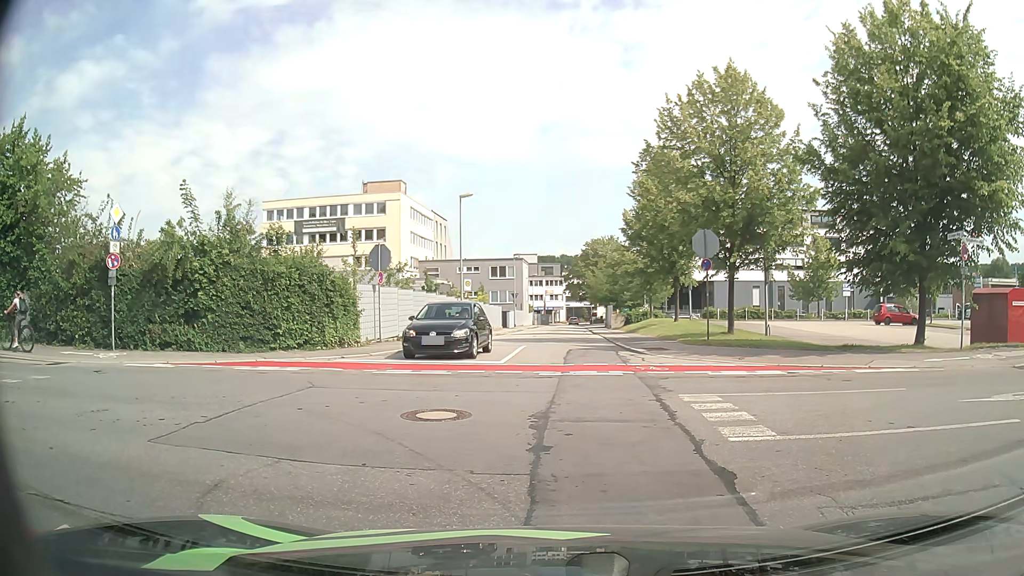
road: residential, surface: asphalt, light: Day
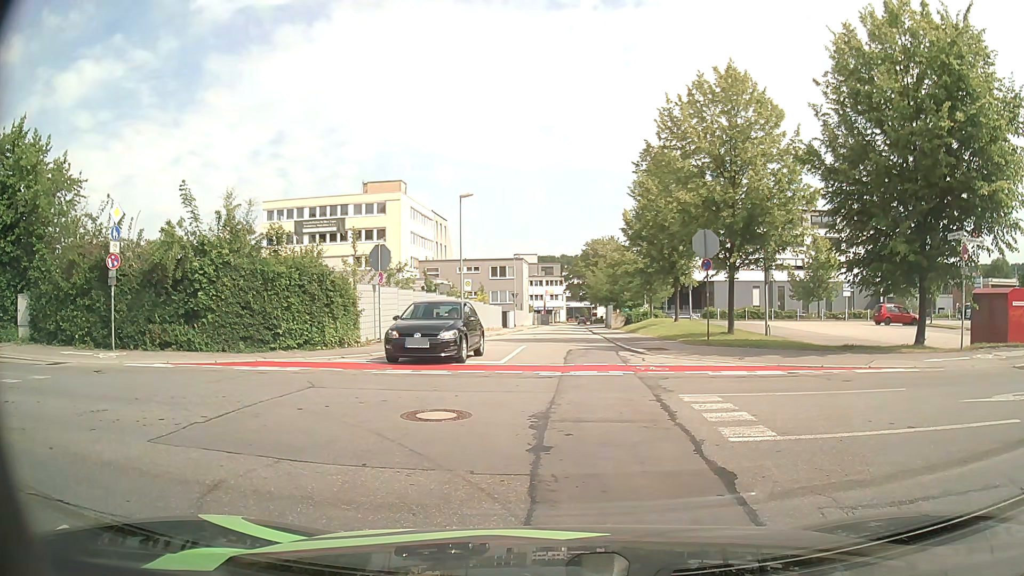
(0.0, +0.1) m; 0°
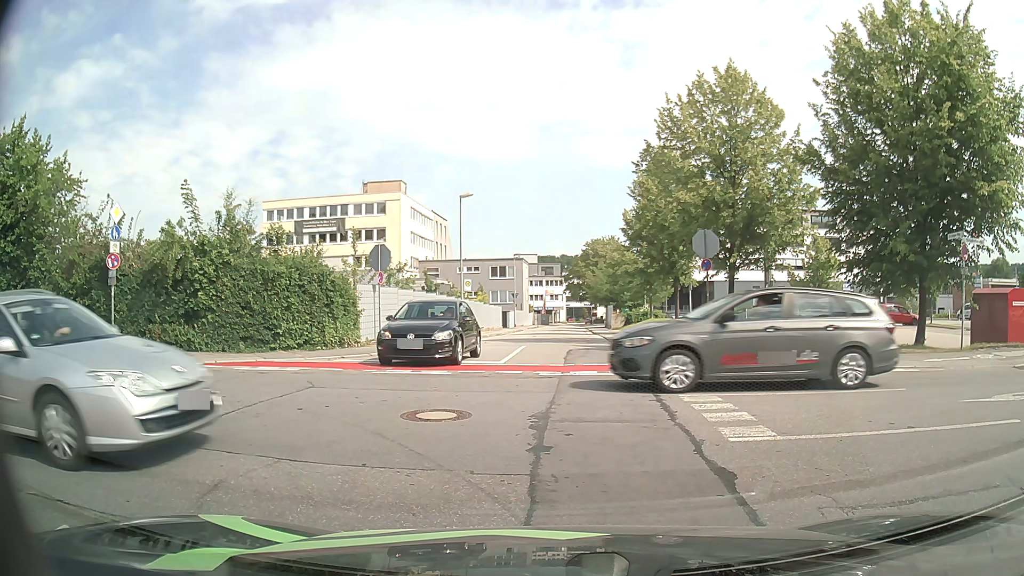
(0.0, 0.0) m; 0°
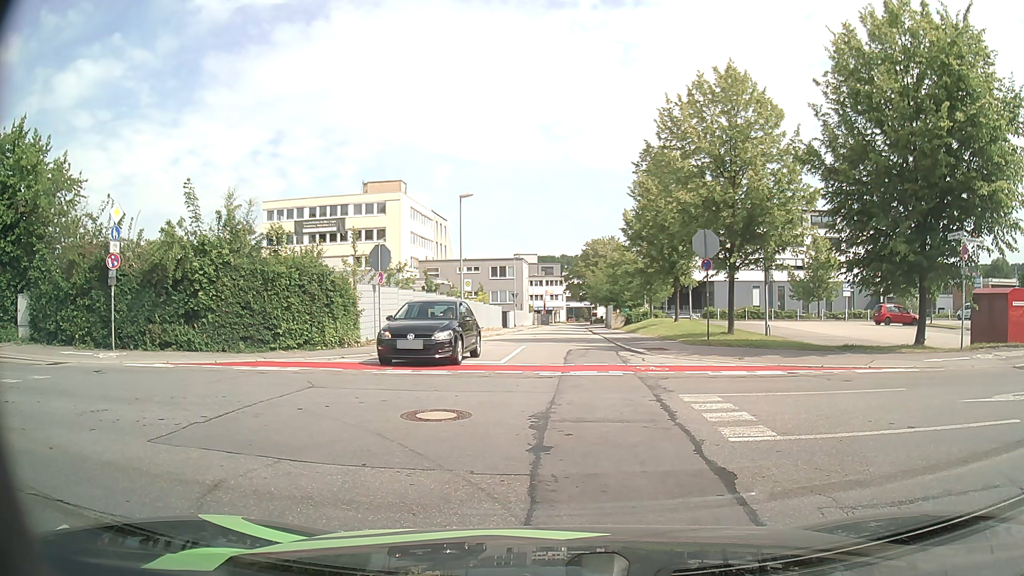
(0.0, 0.0) m; 0°
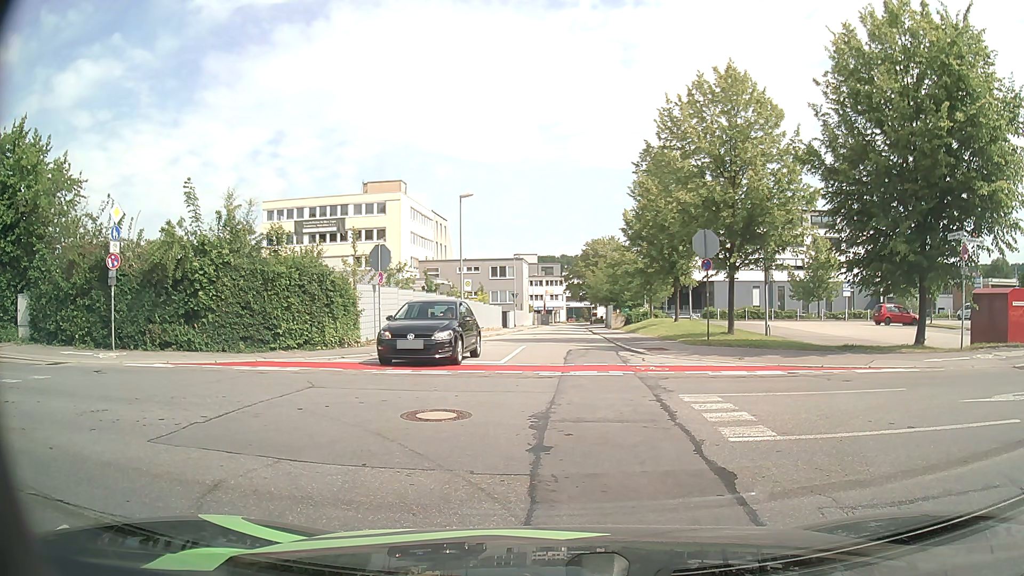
(0.0, 0.0) m; 0°
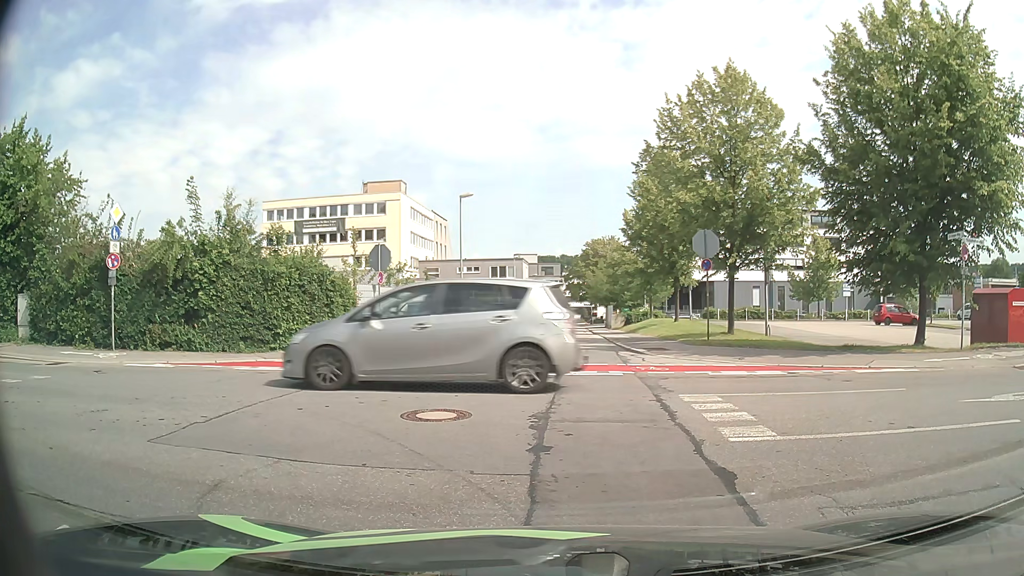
(0.0, 0.0) m; 0°
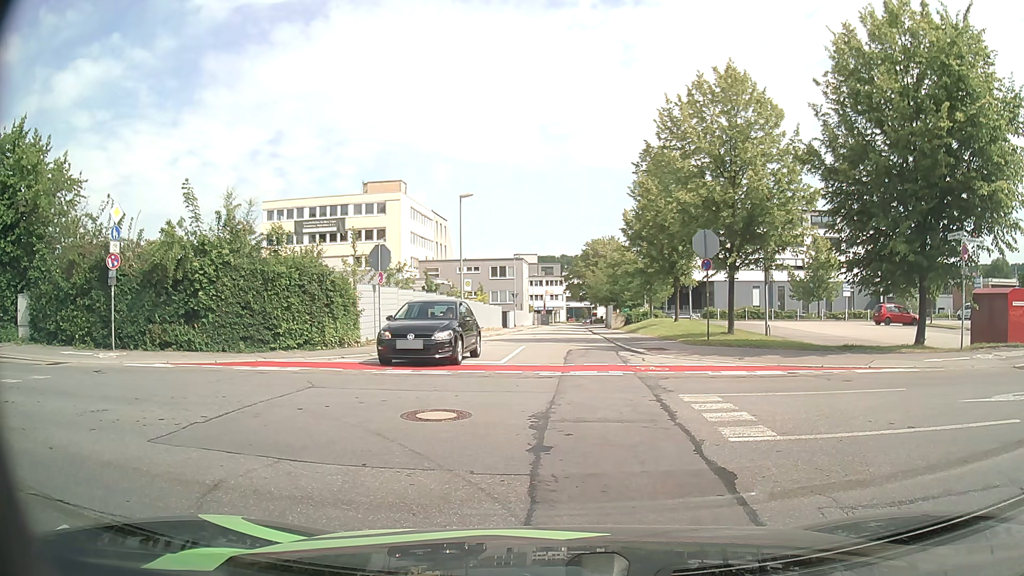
(0.0, 0.0) m; 0°
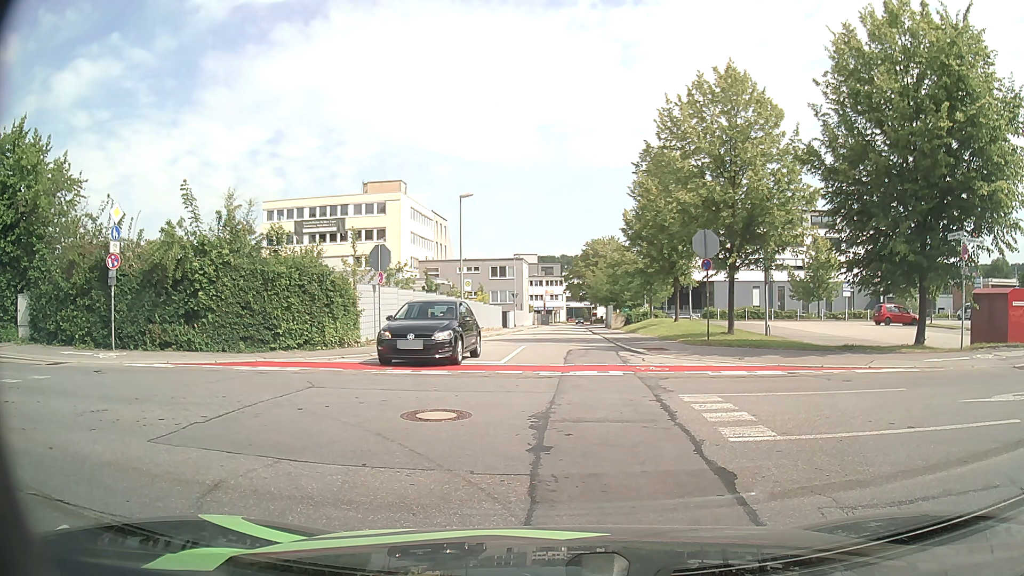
(0.0, 0.0) m; 0°
